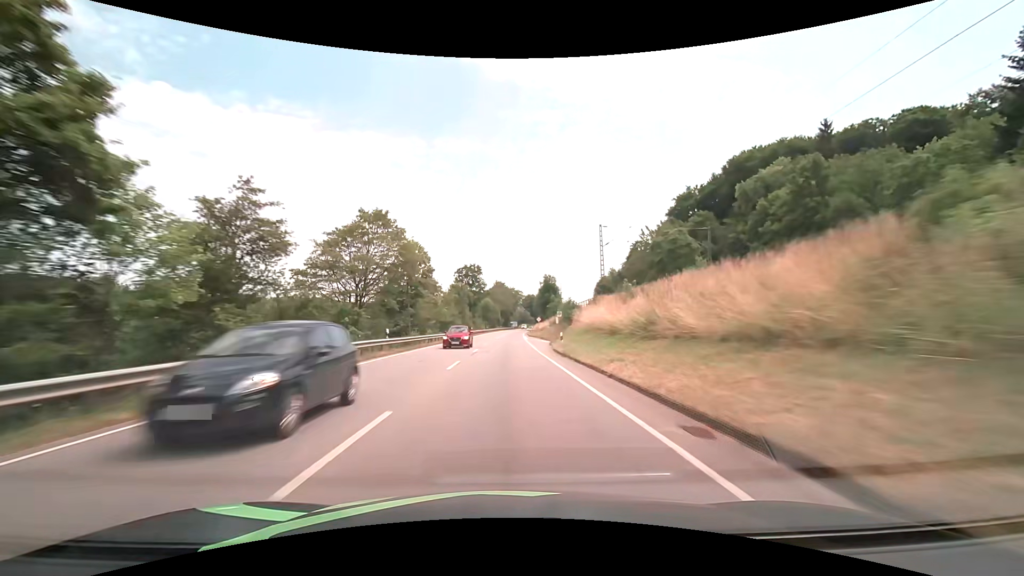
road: primary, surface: asphalt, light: Day
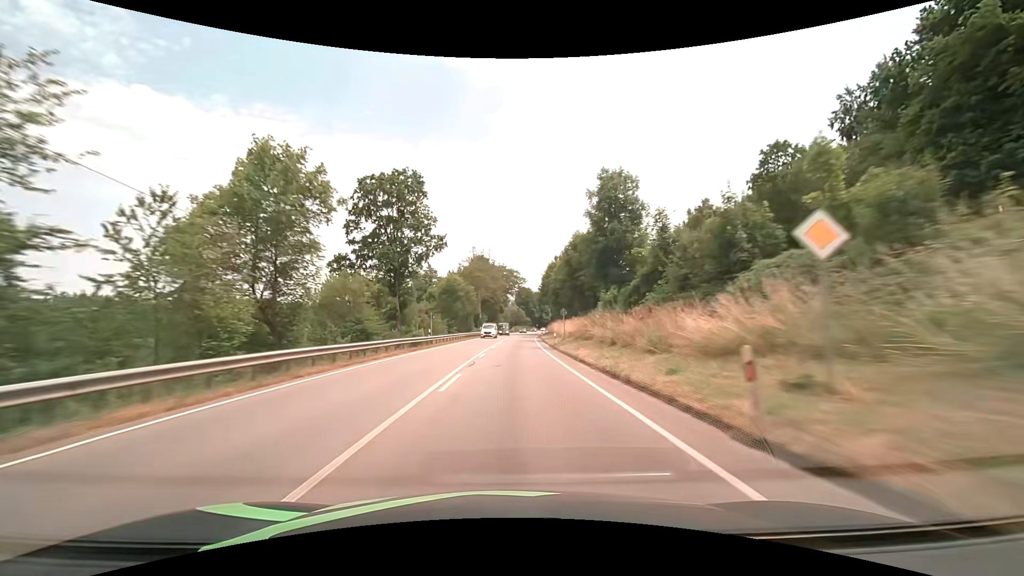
(+0.6, +79.0) m; +1°
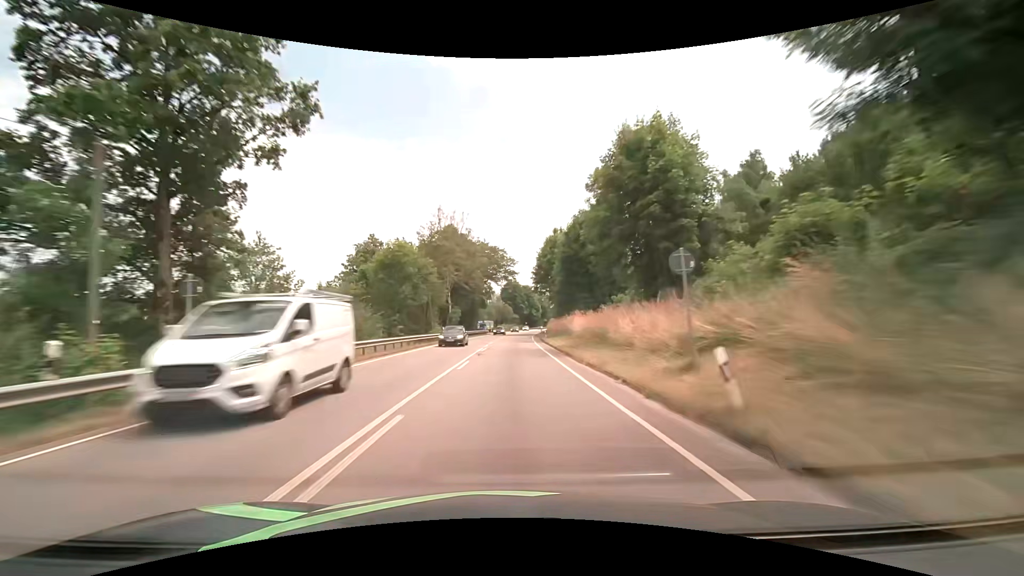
(+0.4, +31.5) m; +2°
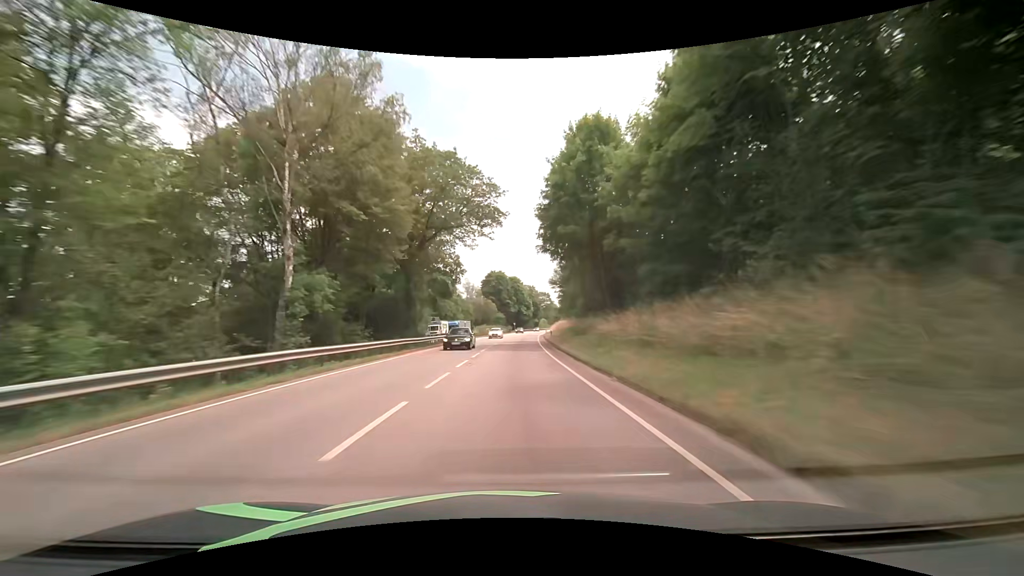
(+0.7, +47.3) m; +2°
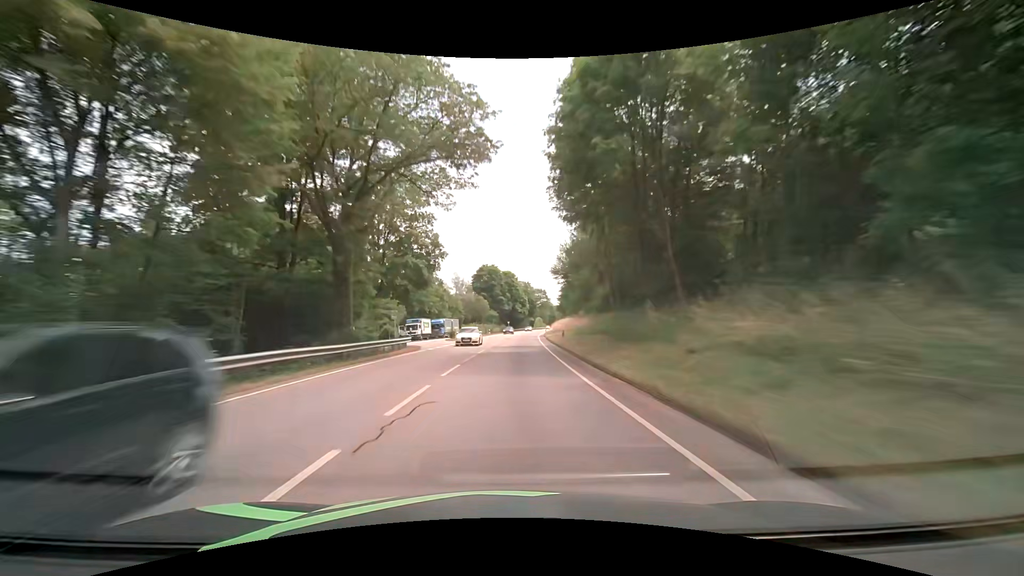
(+0.1, +15.8) m; +1°
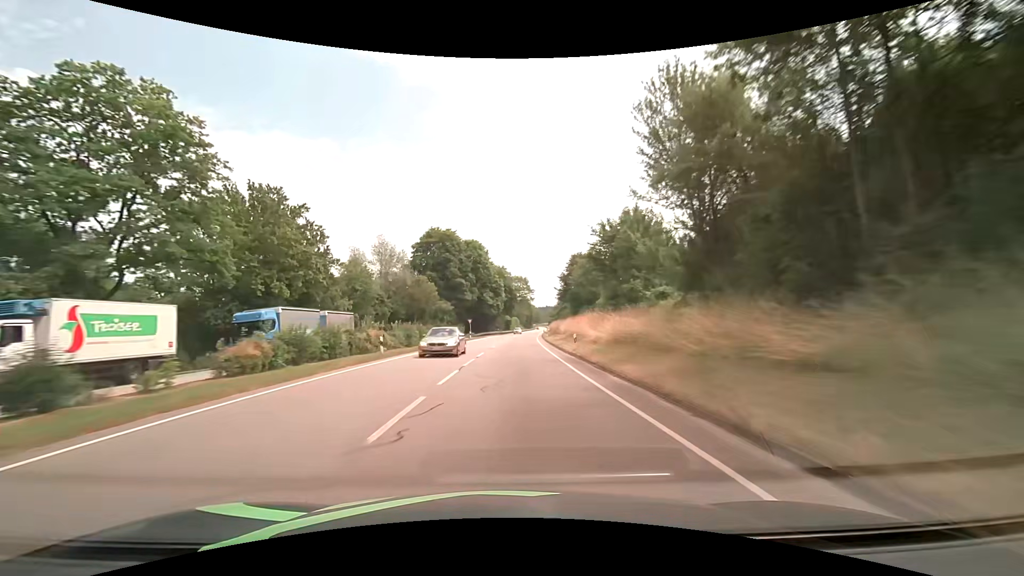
(+1.8, +63.1) m; +3°
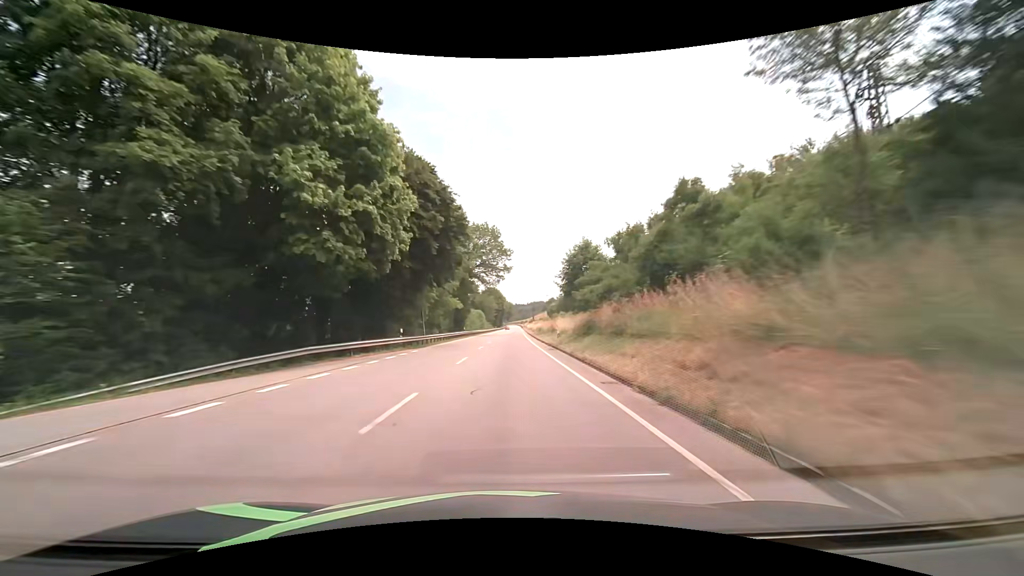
(+2.9, +79.0) m; +4°
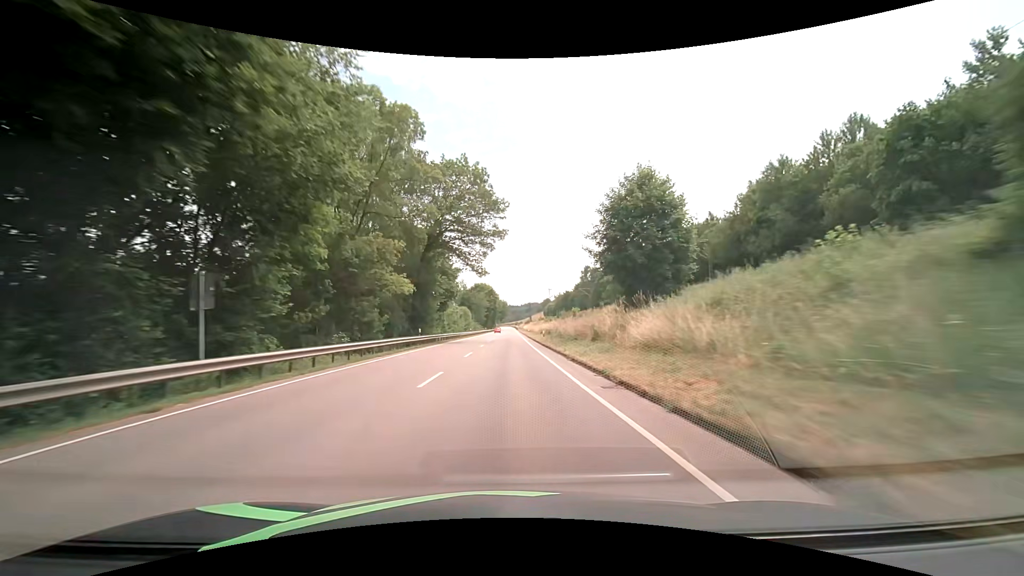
(+0.2, +31.6) m; +1°
(0, +10) (0, +20) (0, +30) (0, +40) (0, +50) (0, +60) (0, +70) (0, +80) (0, +90) (0, +100) m
